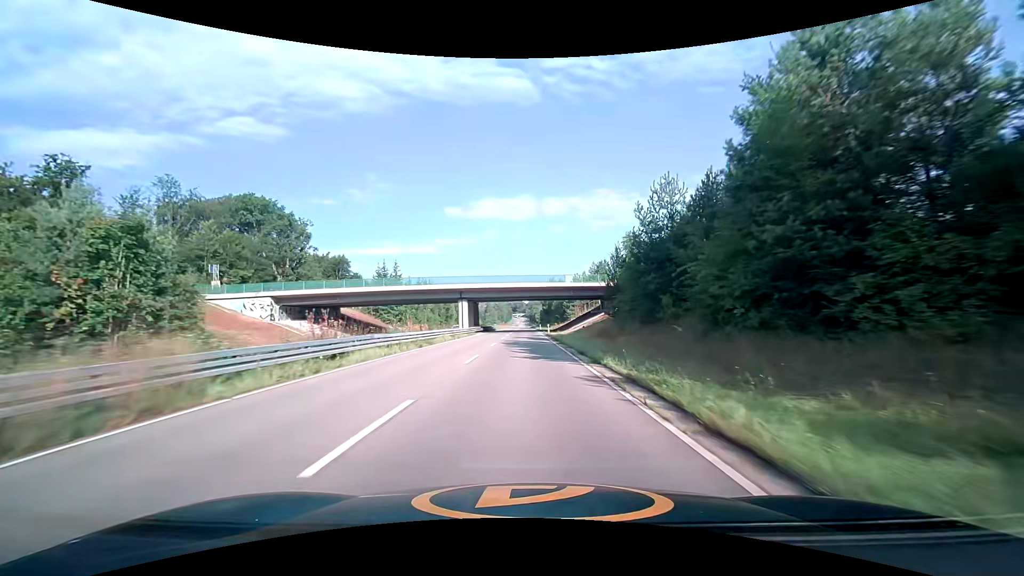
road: trunk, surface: asphalt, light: Day
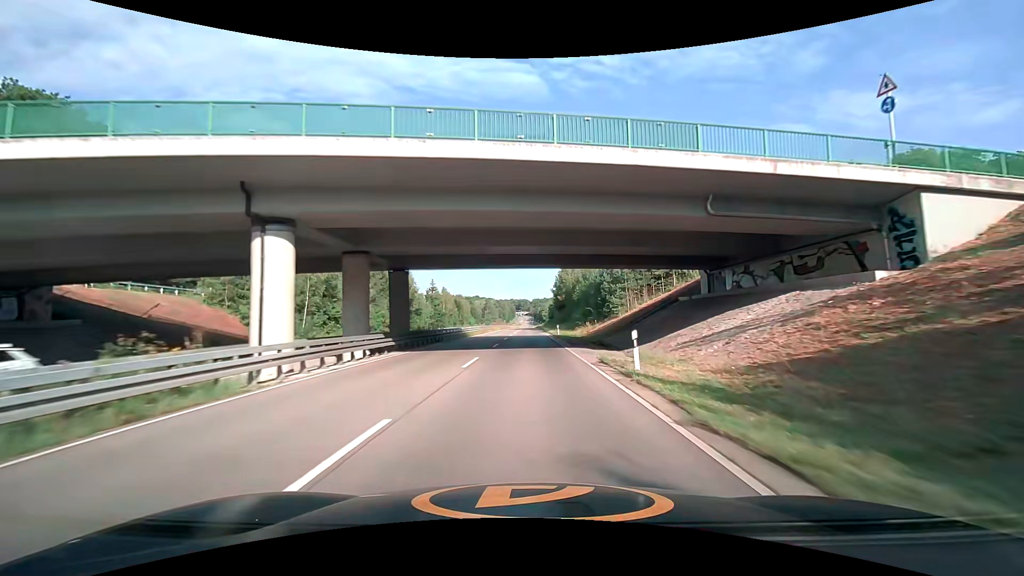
(-0.2, +49.7) m; 0°
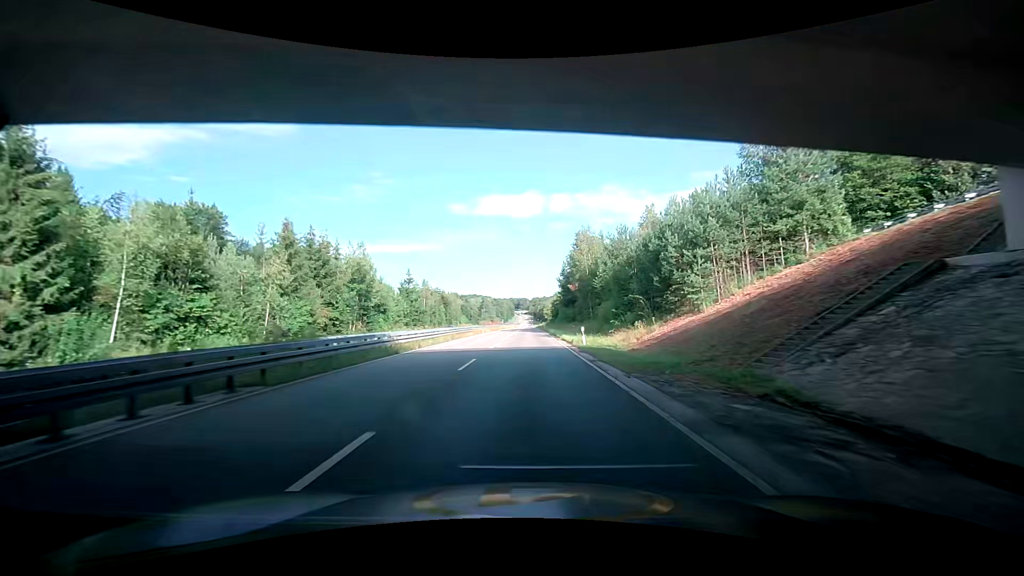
(0.0, +24.9) m; -1°
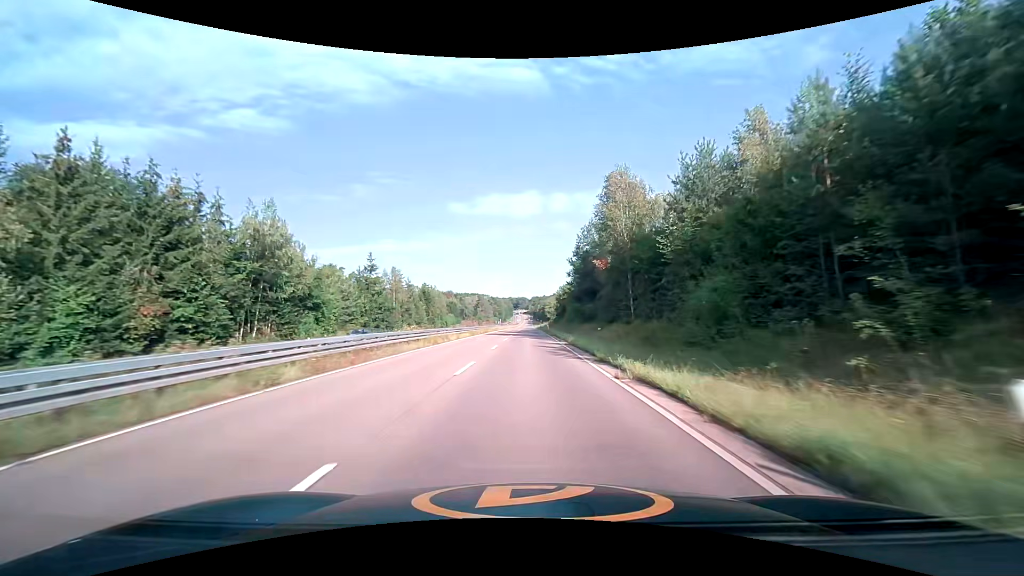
(+0.4, +25.0) m; +1°
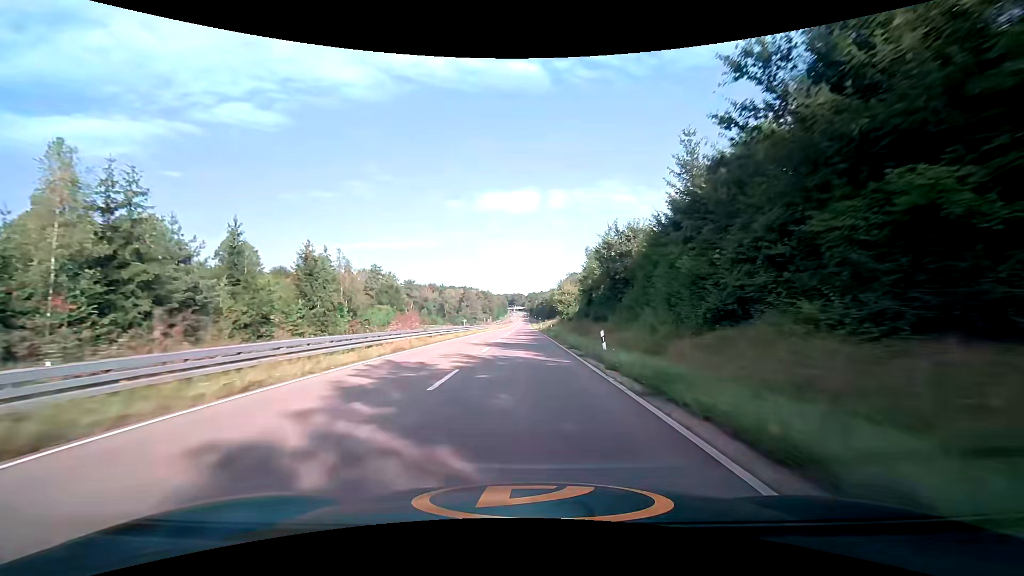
(+0.2, +62.7) m; 0°
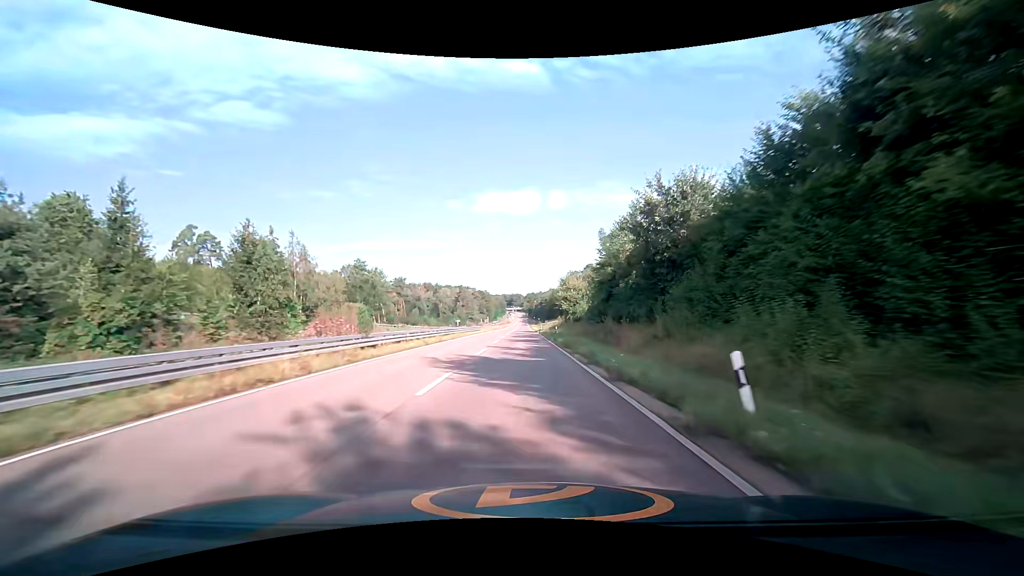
(+0.1, +12.5) m; +1°
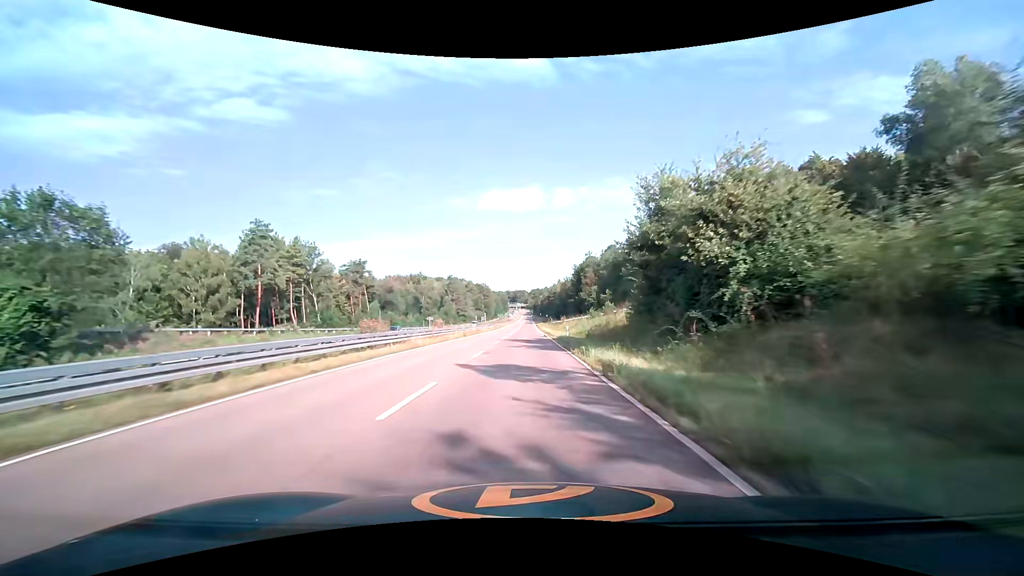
(-0.5, +50.3) m; -1°
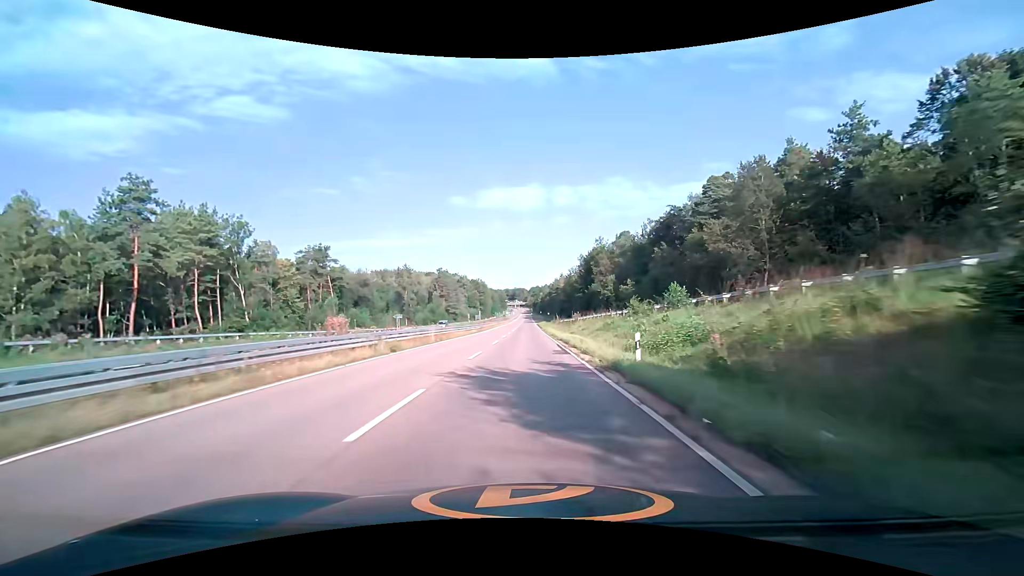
(0.0, +25.1) m; 0°
(0, +10) (0, +20) (0, +30) (0, +40) (0, +50) (0, +60) (0, +70) (0, +80) (0, +90) (0, +100) m
